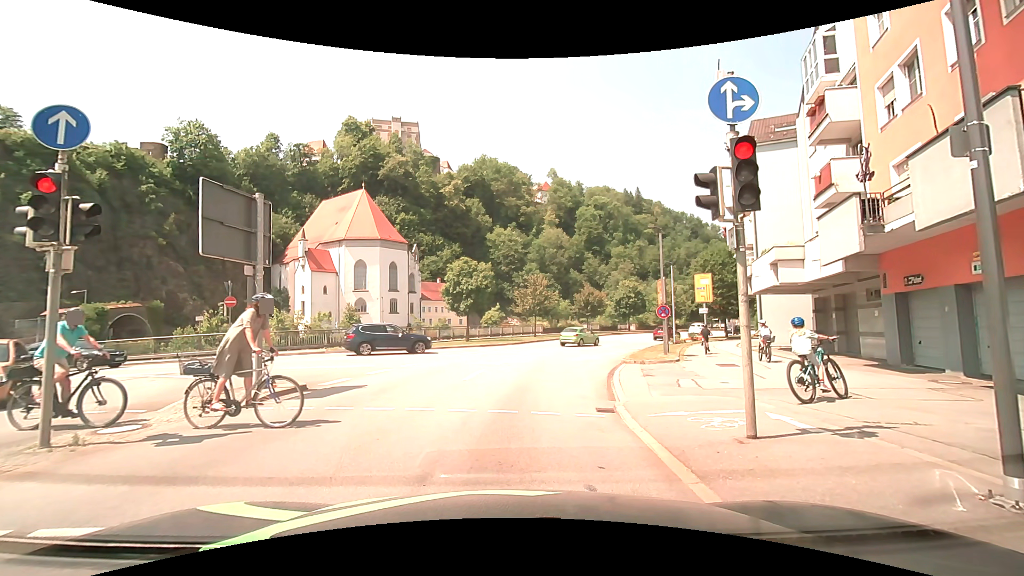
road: primary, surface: asphalt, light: Day
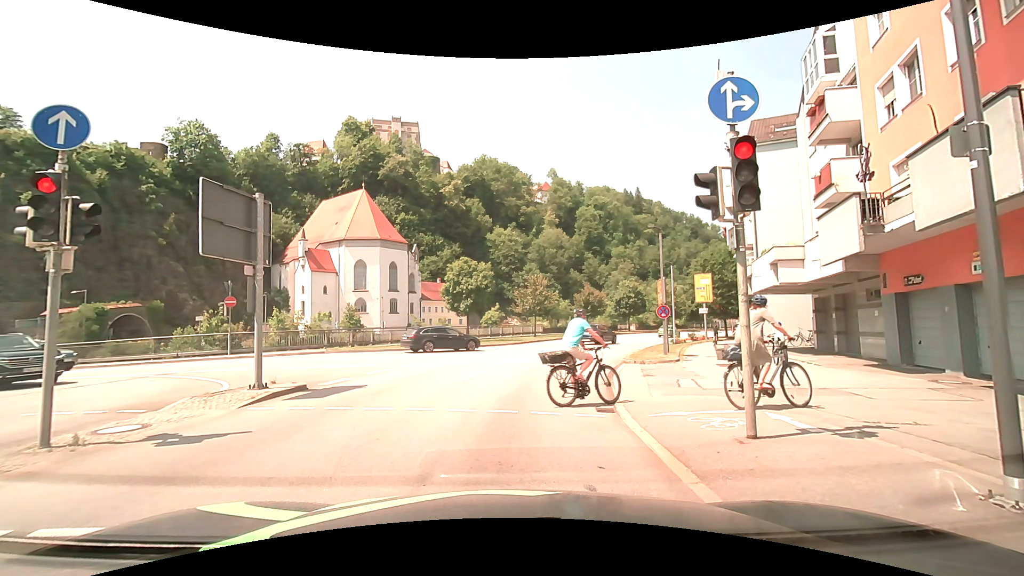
(0.0, 0.0) m; 0°
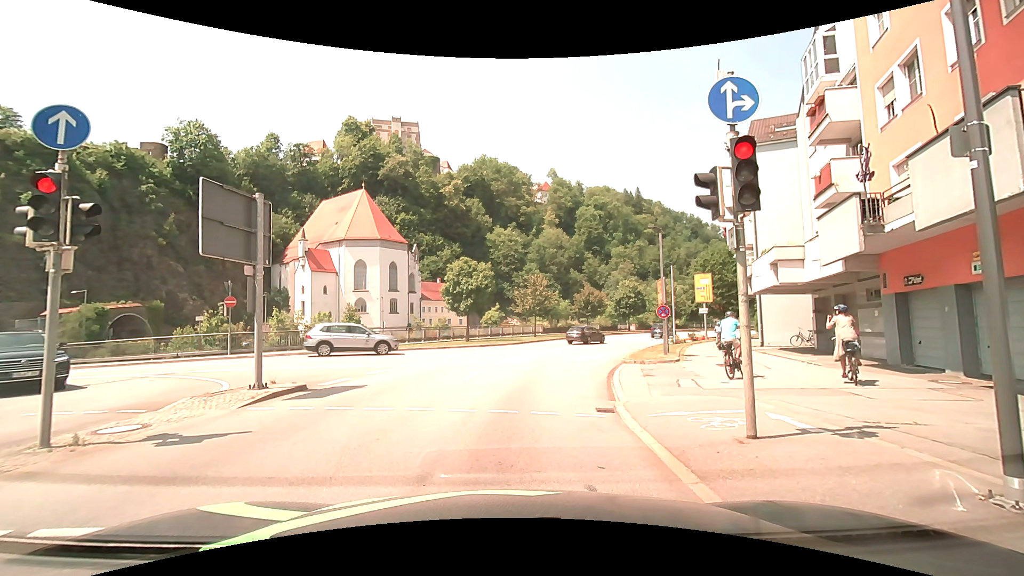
(0.0, 0.0) m; 0°
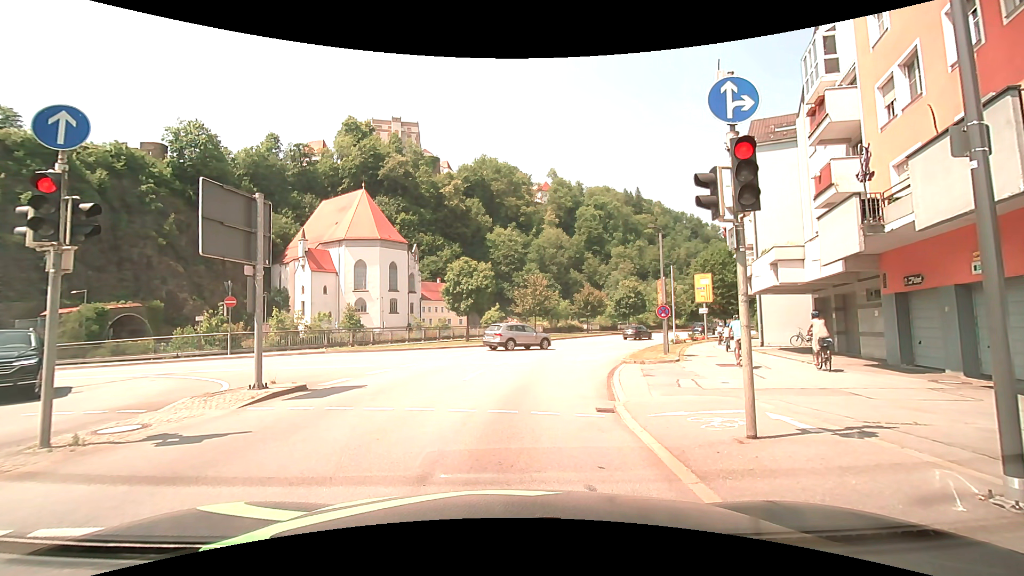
(0.0, 0.0) m; 0°
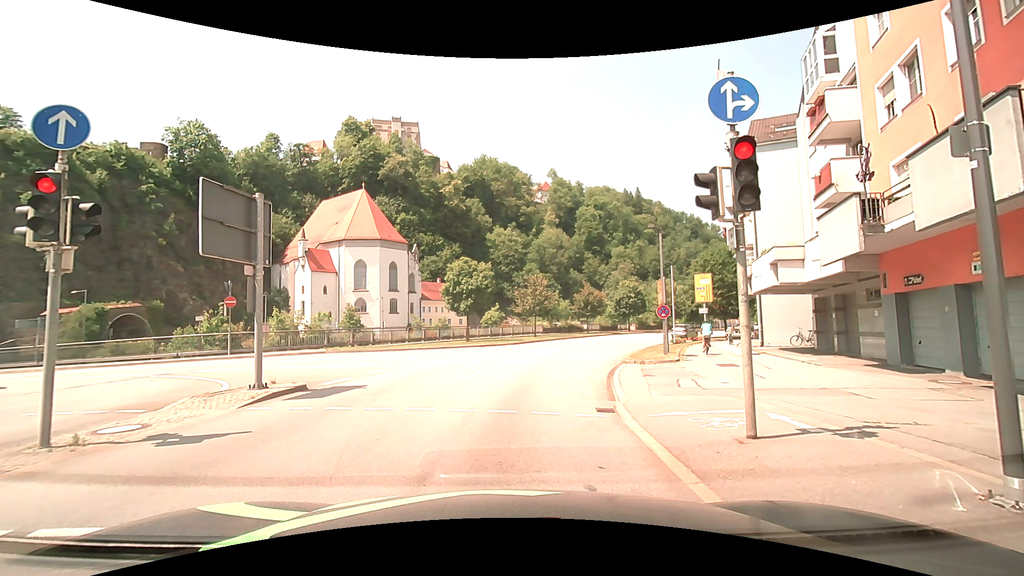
(0.0, 0.0) m; 0°
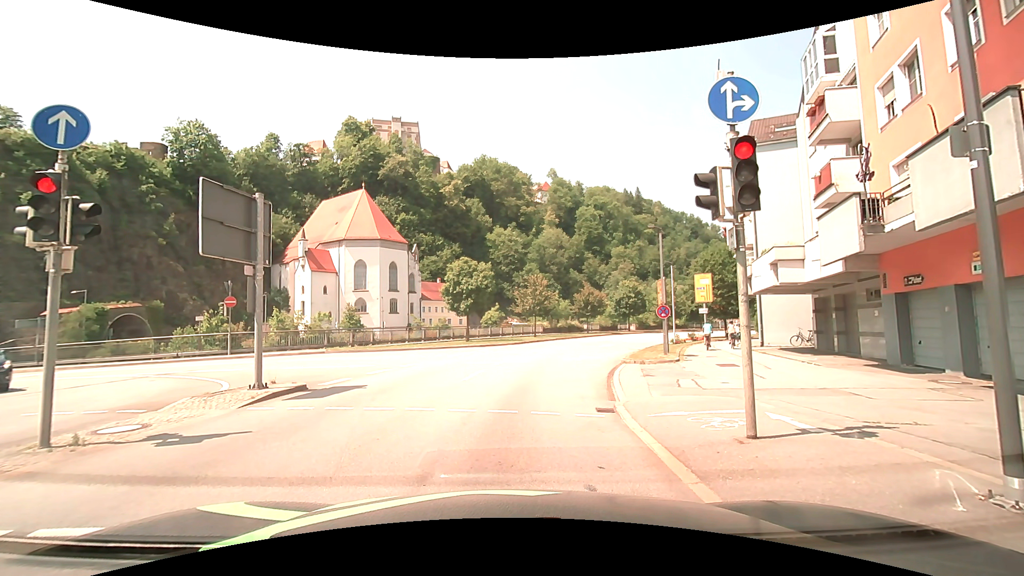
(0.0, 0.0) m; 0°
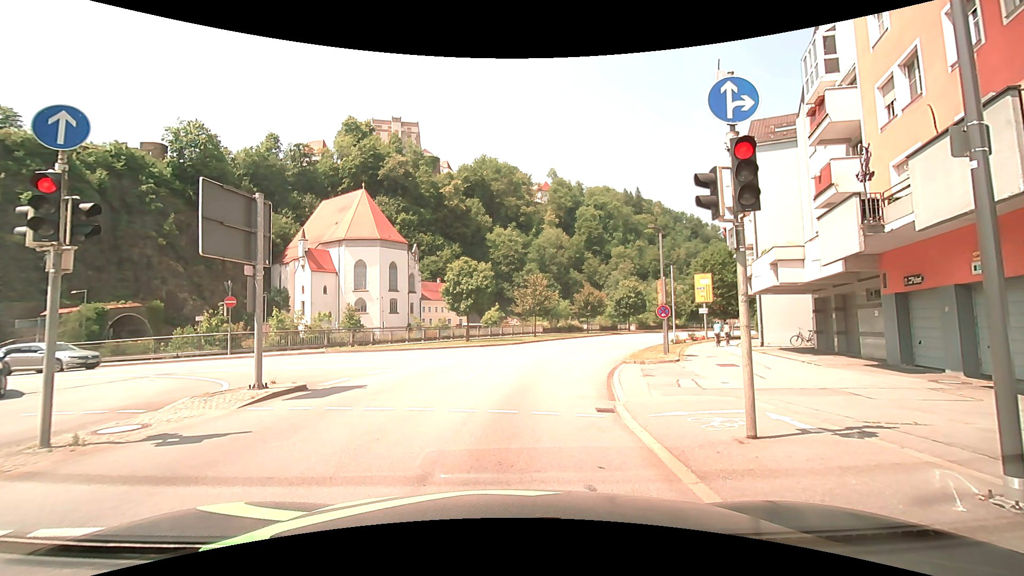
(0.0, 0.0) m; 0°
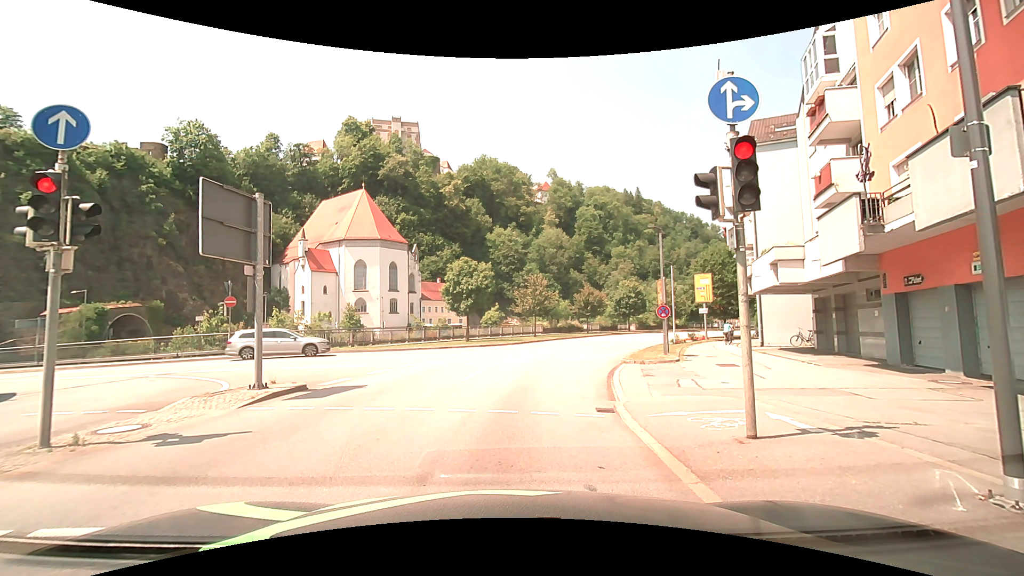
(0.0, 0.0) m; 0°
